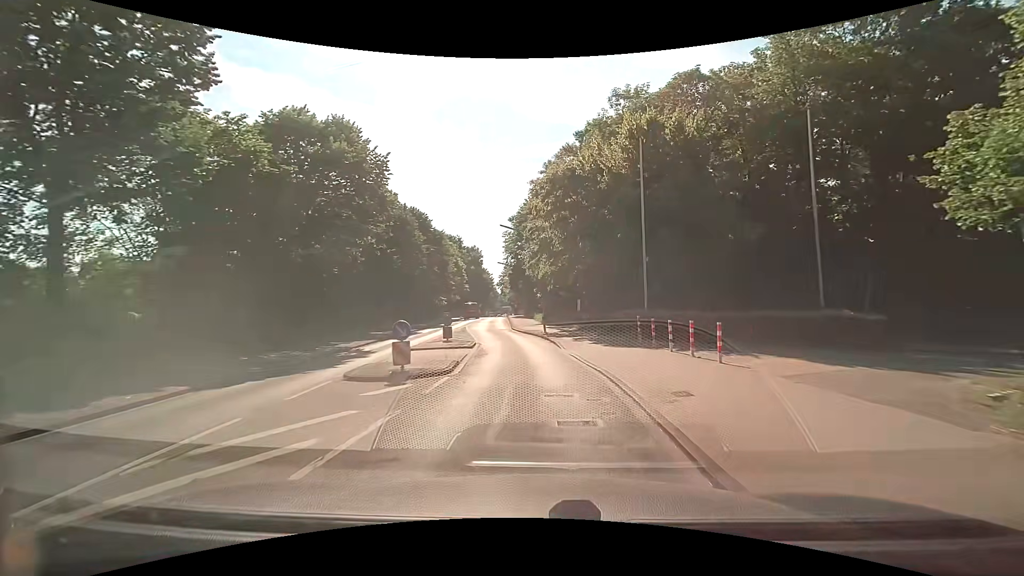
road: tertiary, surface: asphalt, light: Day
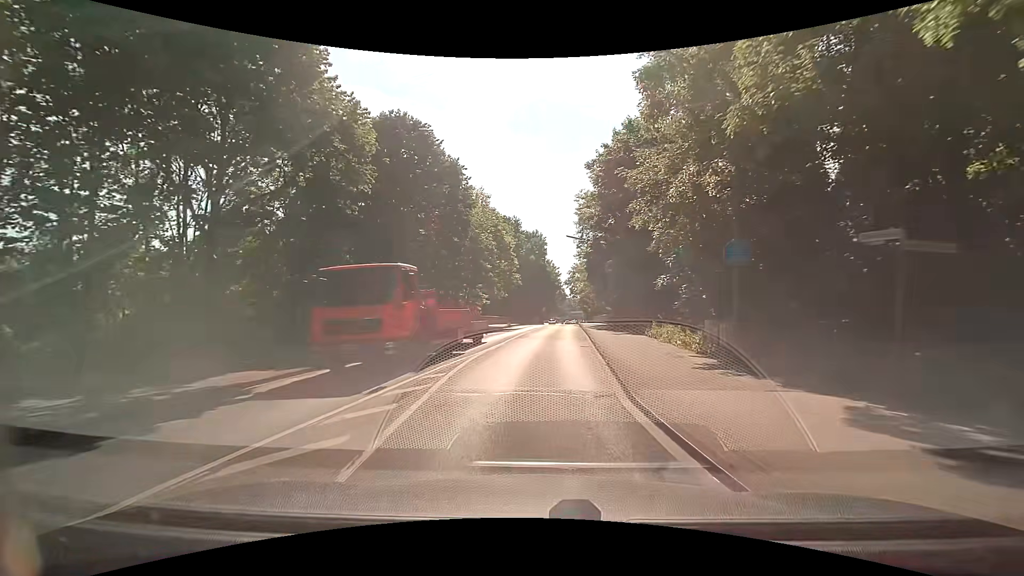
(-1.8, +28.7) m; -8°
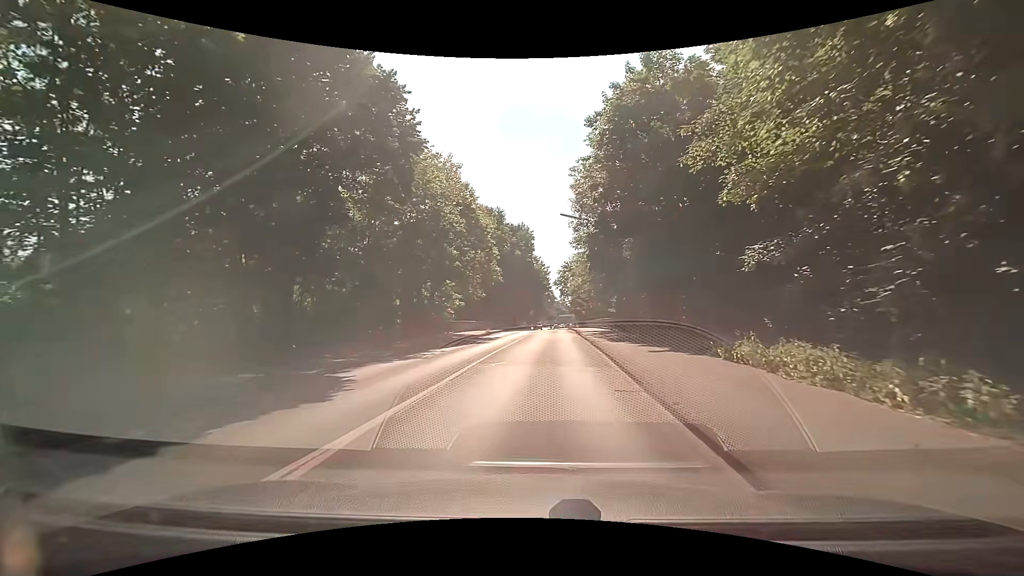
(+0.1, +11.1) m; +1°
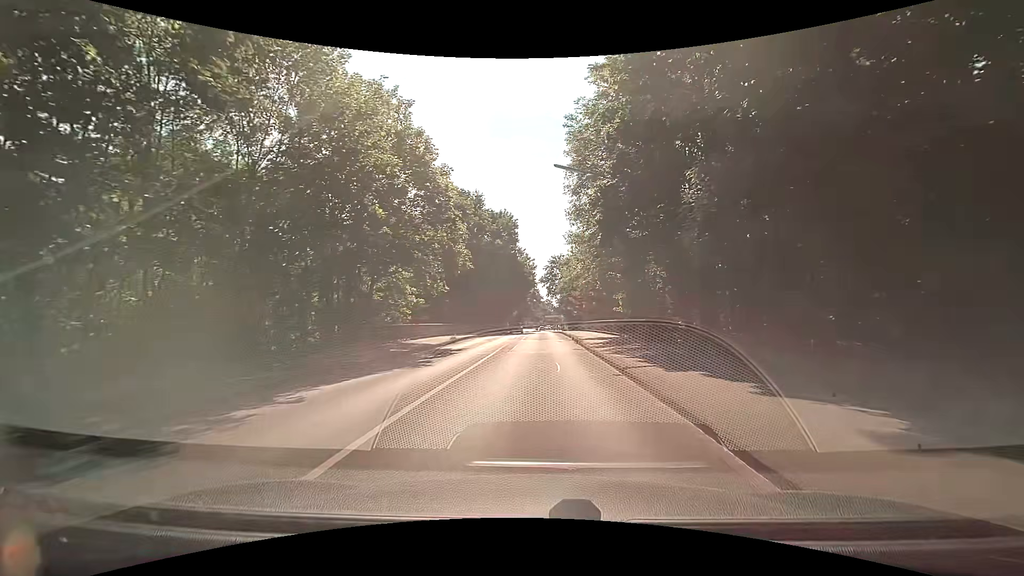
(+0.2, +11.4) m; +3°
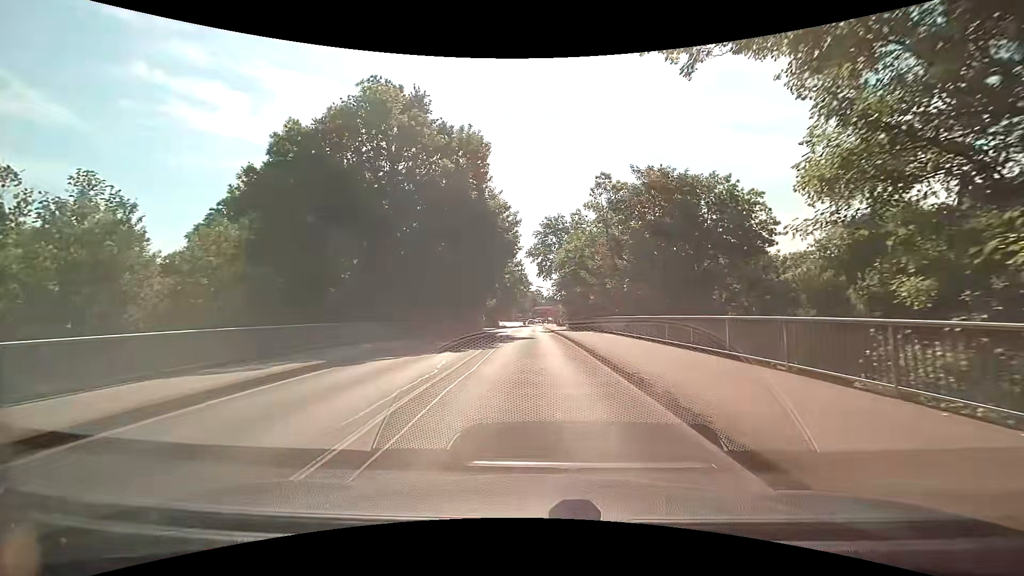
(-0.2, +29.7) m; 0°
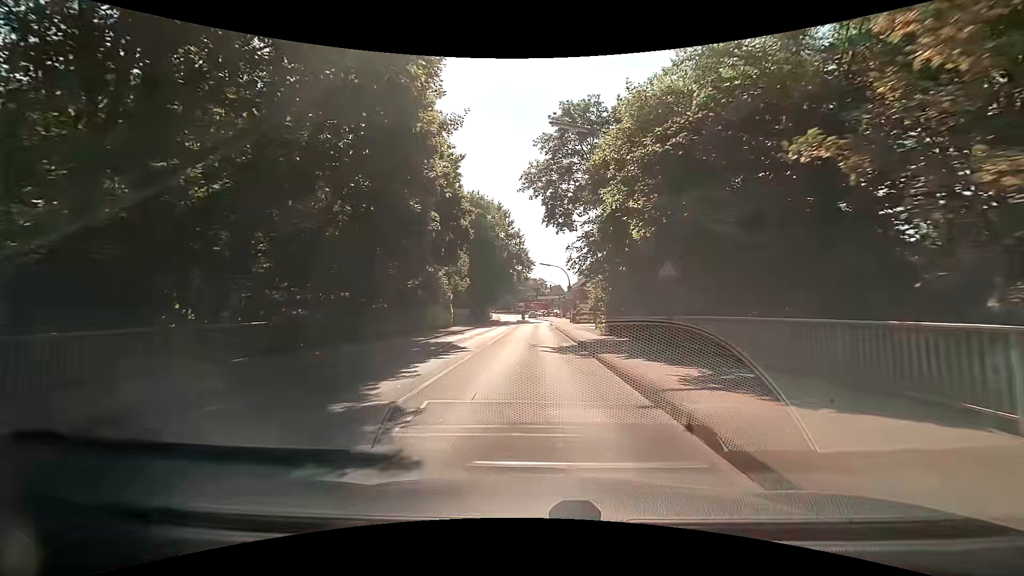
(0.0, +31.7) m; 0°
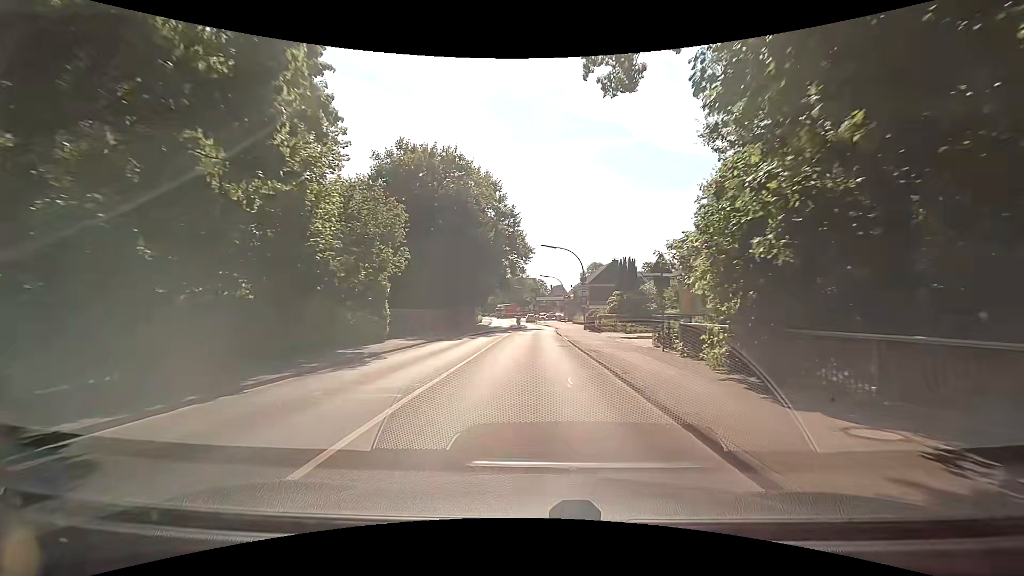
(0.0, +20.1) m; -1°
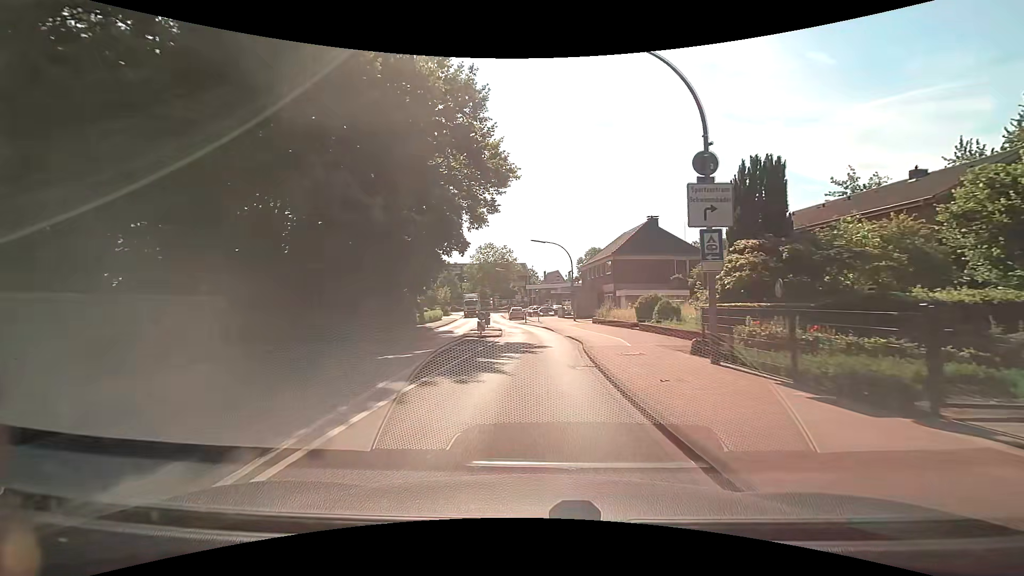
(+1.1, +34.2) m; +2°
